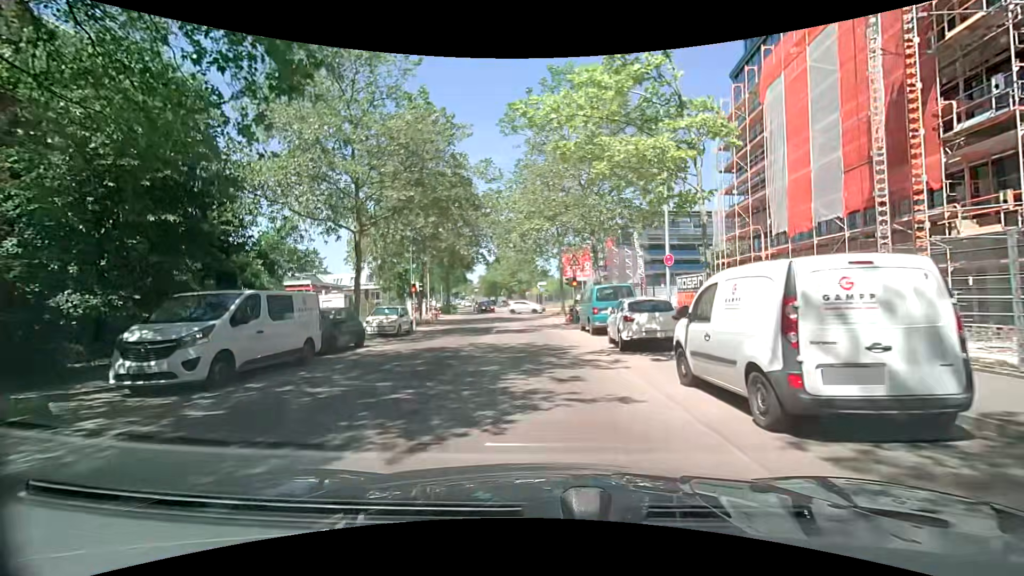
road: tertiary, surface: asphalt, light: Day
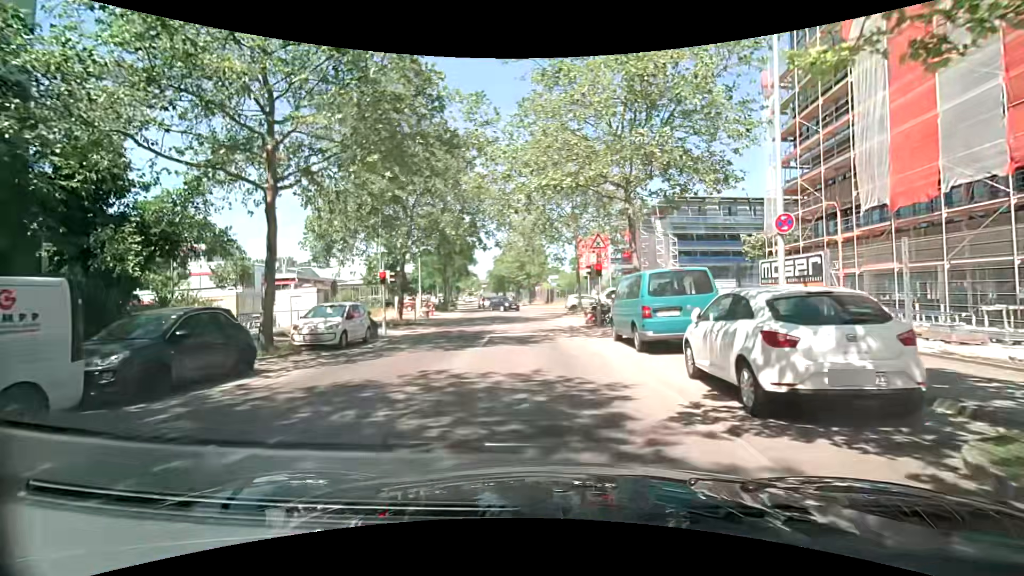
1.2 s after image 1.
(-0.2, +7.6) m; 0°
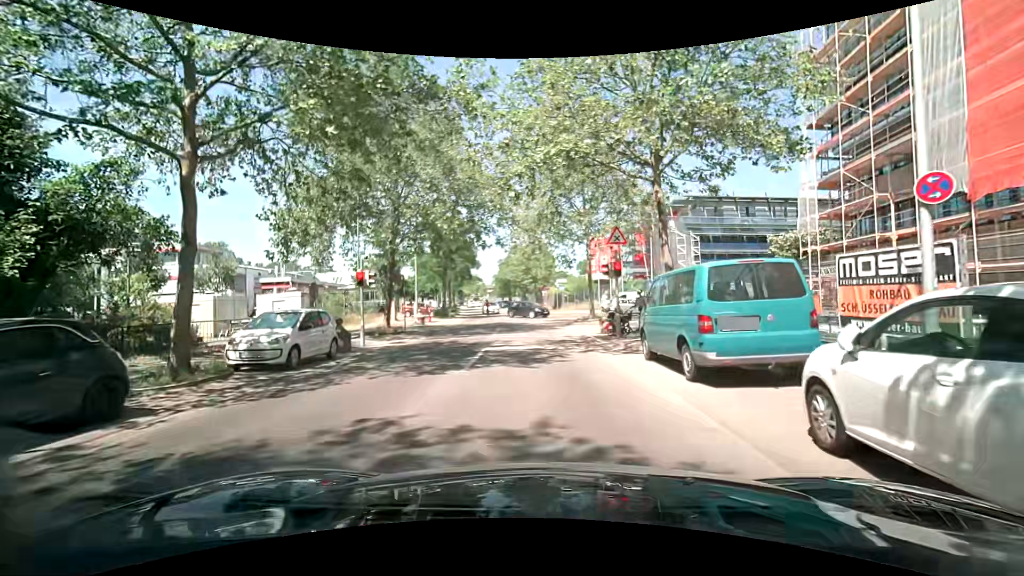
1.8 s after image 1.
(-0.1, +3.6) m; -2°
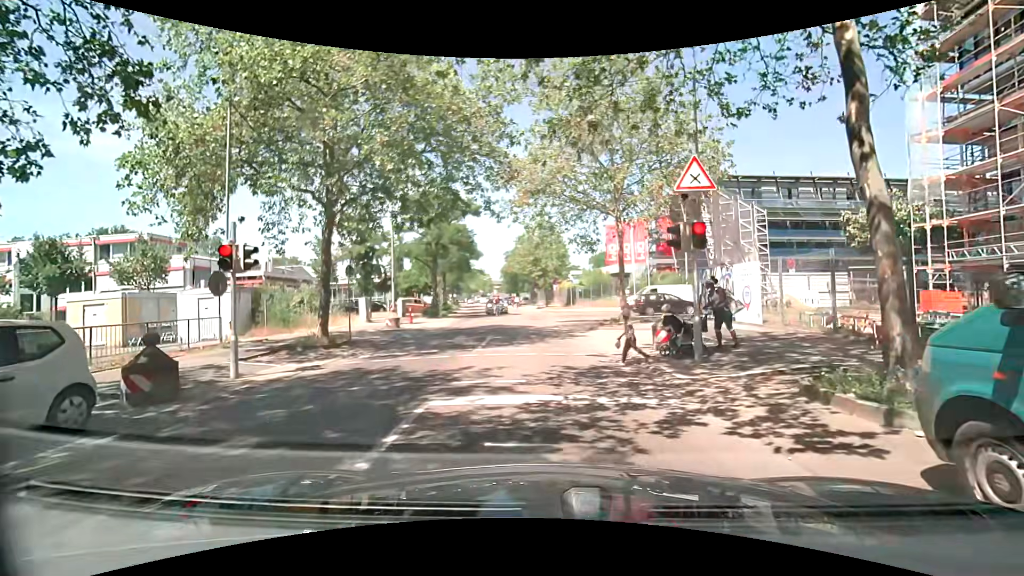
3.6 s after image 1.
(-0.3, +8.3) m; -1°
